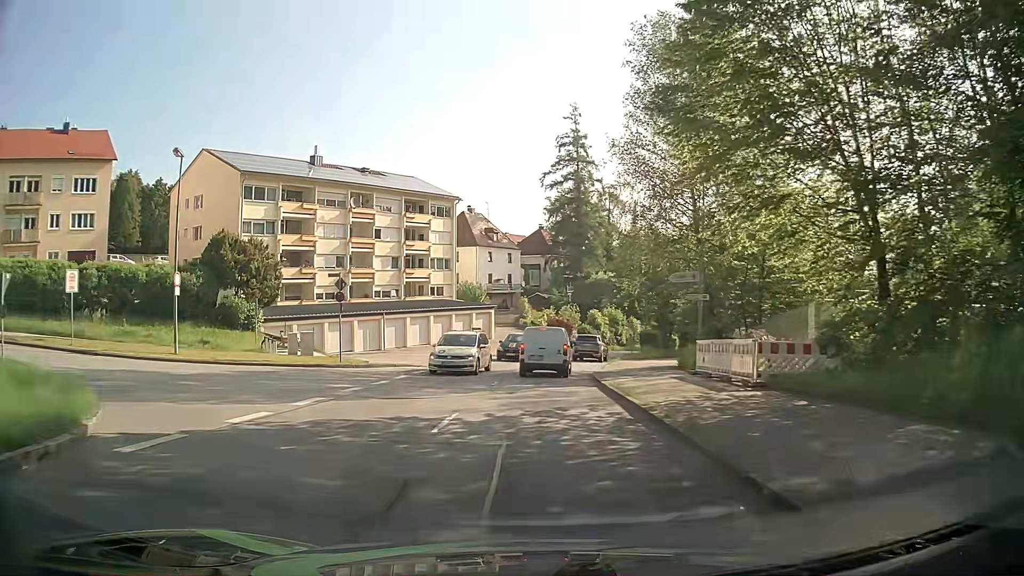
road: tertiary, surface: asphalt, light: Day
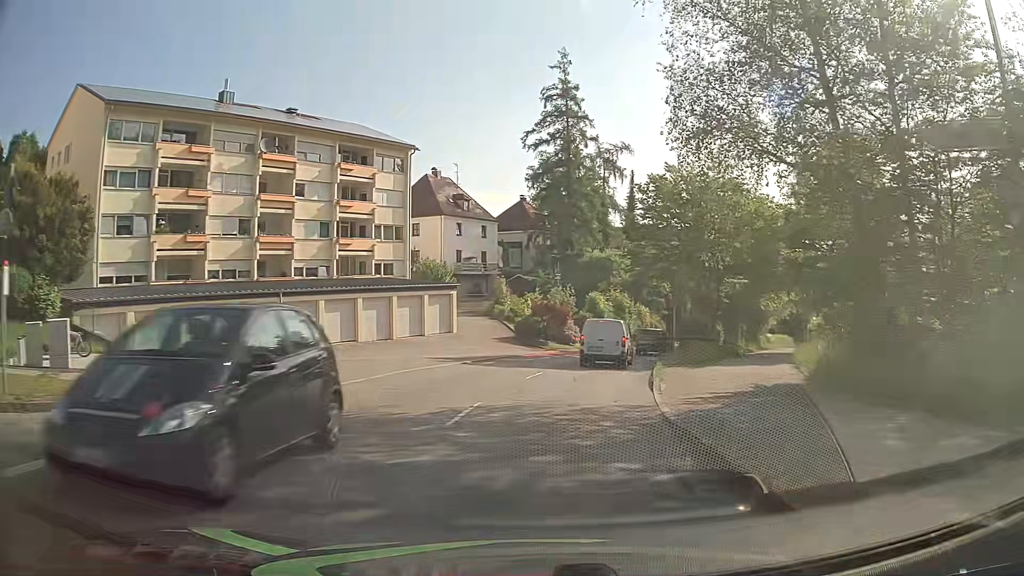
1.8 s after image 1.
(-0.1, +18.2) m; +1°
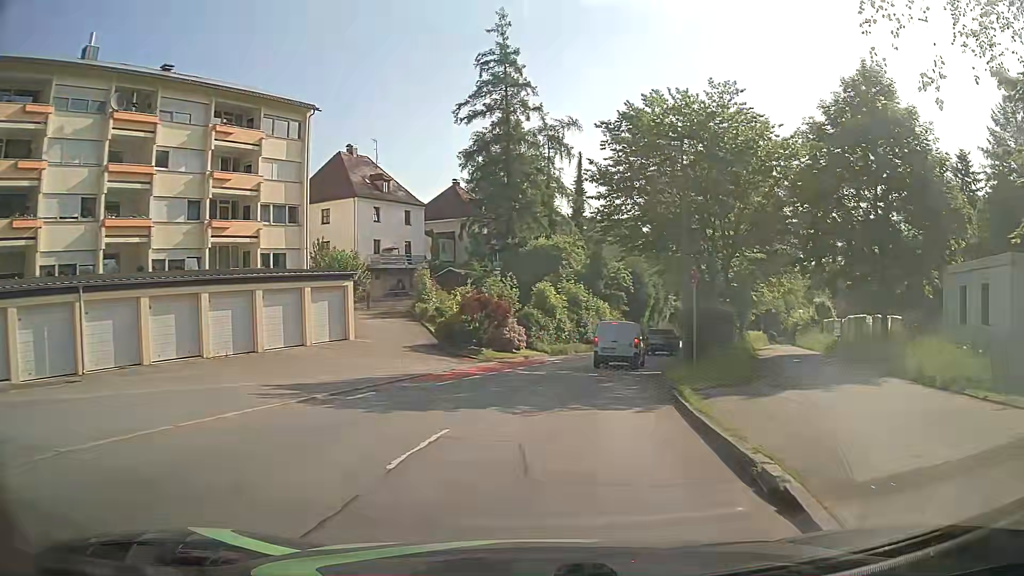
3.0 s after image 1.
(+0.6, +12.1) m; +5°
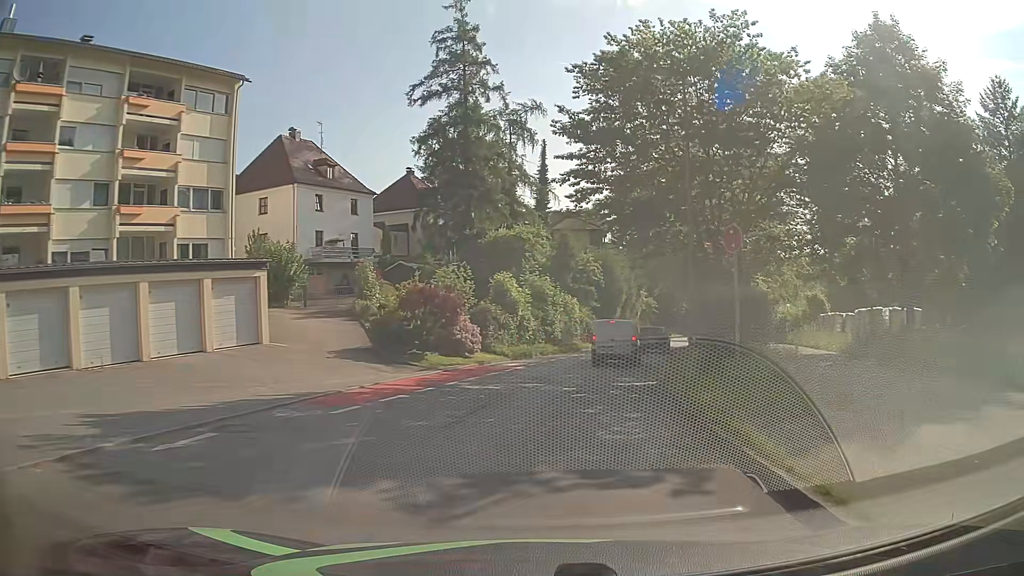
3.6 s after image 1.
(+0.2, +6.1) m; +4°
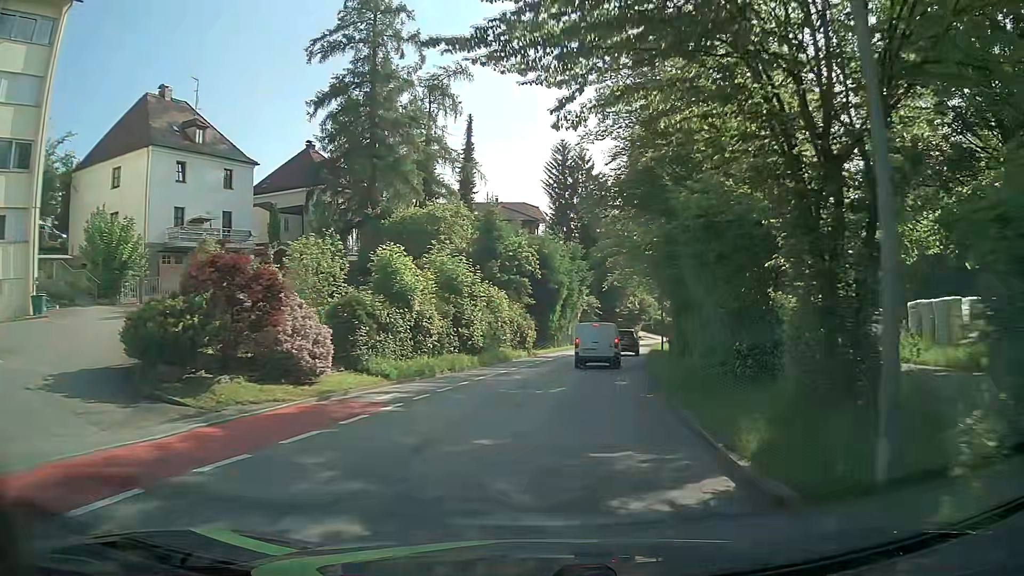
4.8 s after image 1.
(+0.5, +12.3) m; +5°
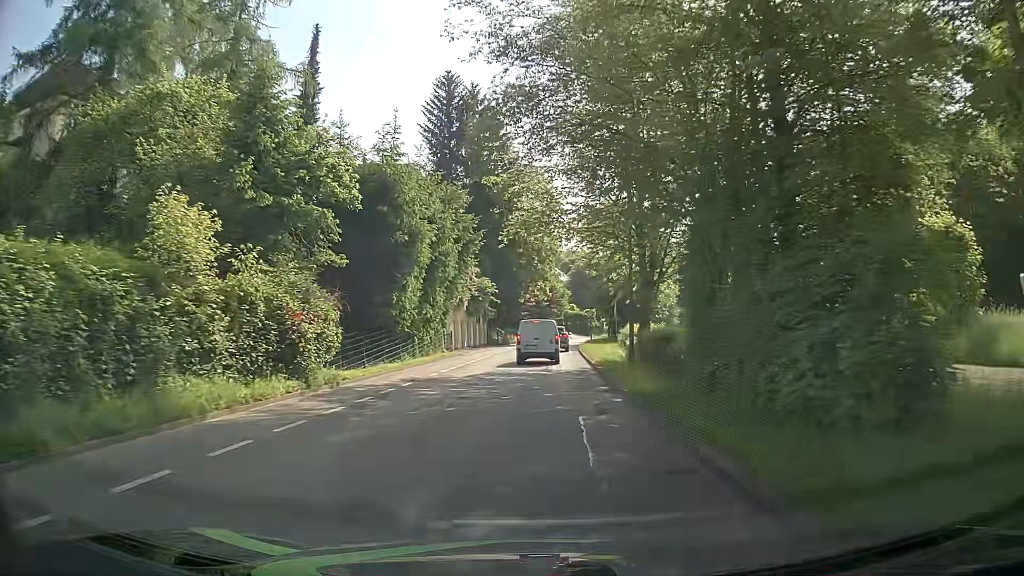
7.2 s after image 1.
(+2.3, +24.4) m; +10°
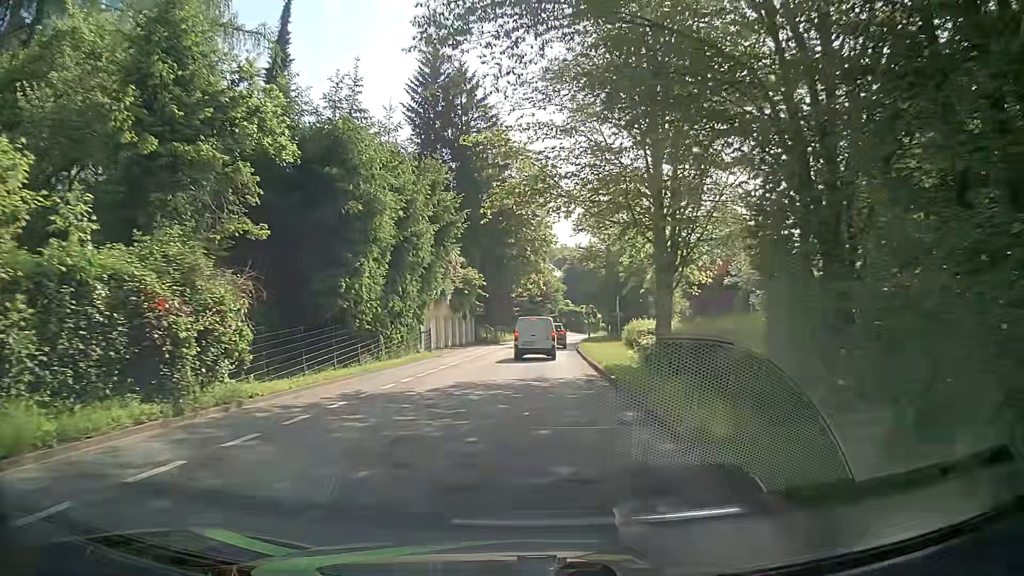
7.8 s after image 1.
(-0.1, +5.6) m; 0°
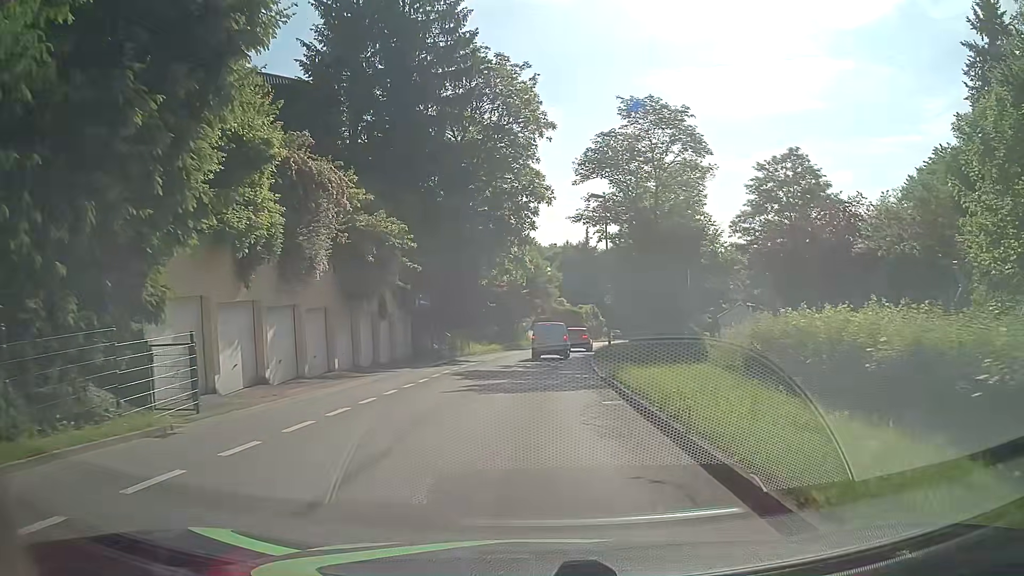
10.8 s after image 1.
(+0.1, +23.9) m; 0°
